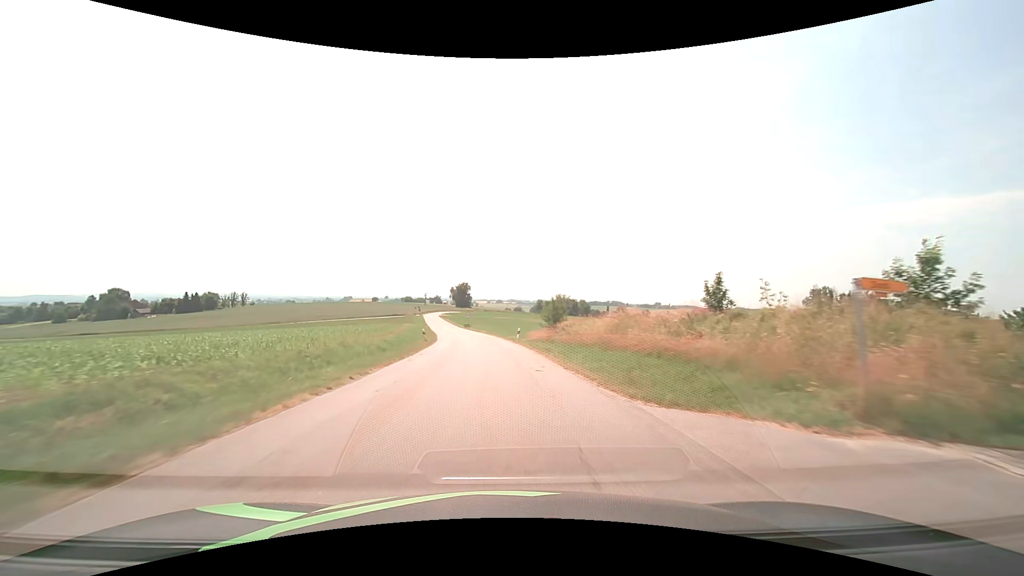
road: tertiary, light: Day
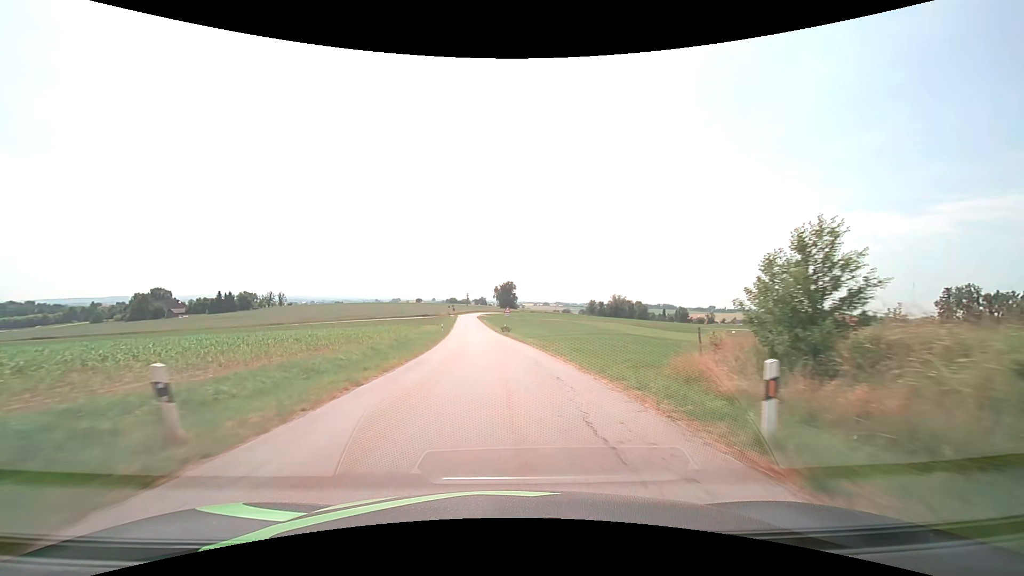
(-1.5, +32.1) m; -5°
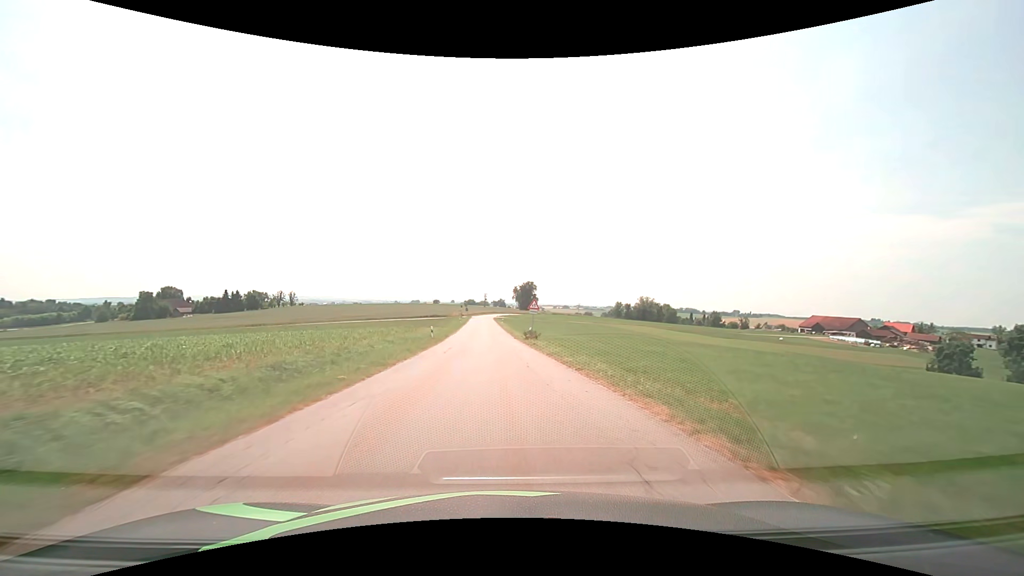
(-0.5, +20.1) m; -2°
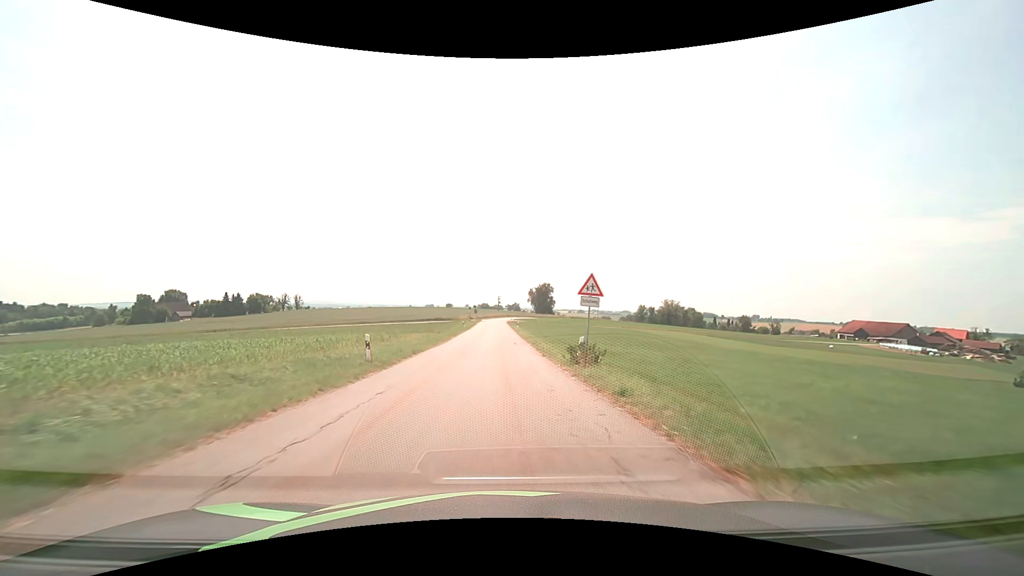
(-0.3, +19.2) m; -2°
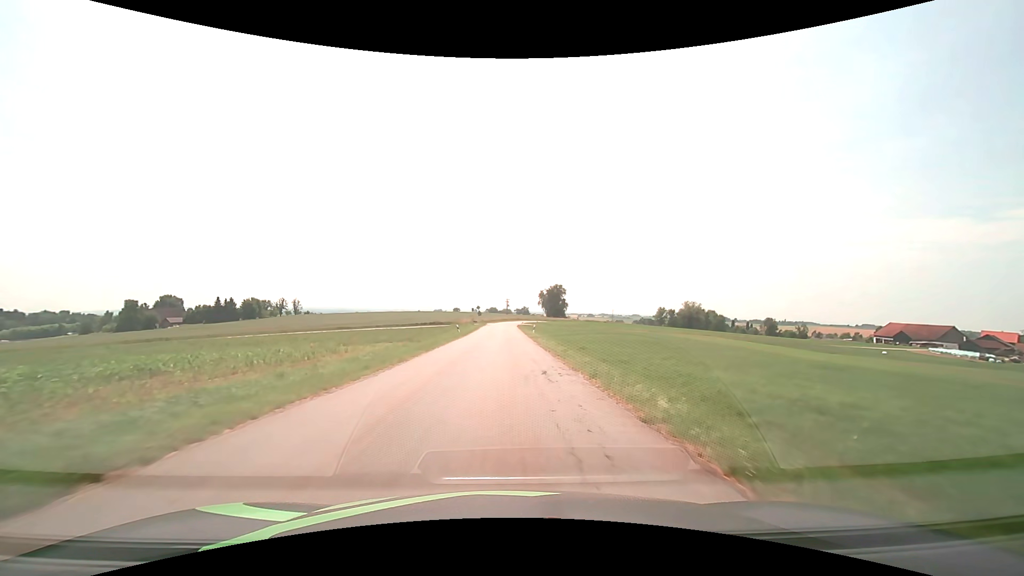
(-0.3, +18.8) m; -1°
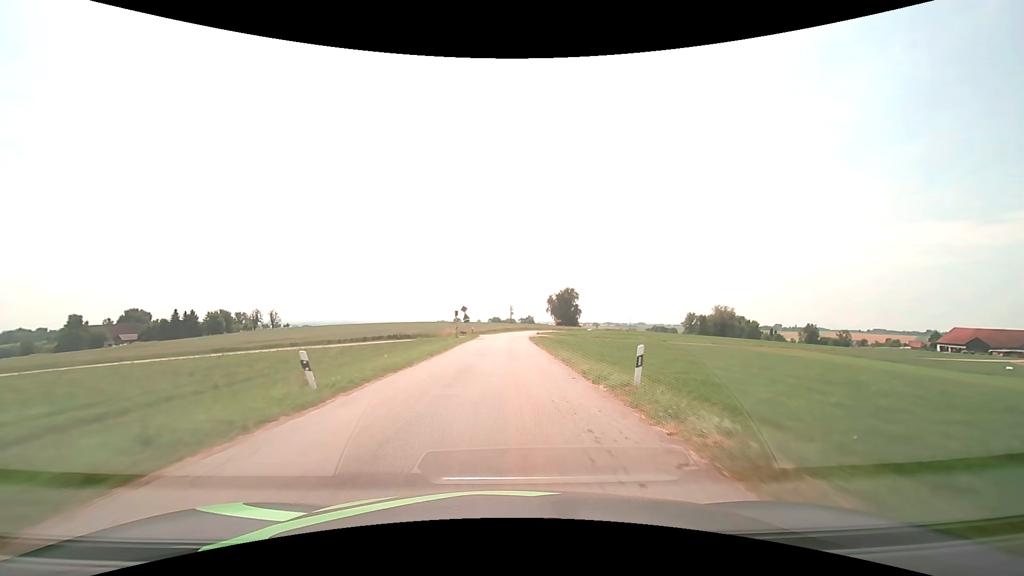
(-0.2, +36.9) m; -1°
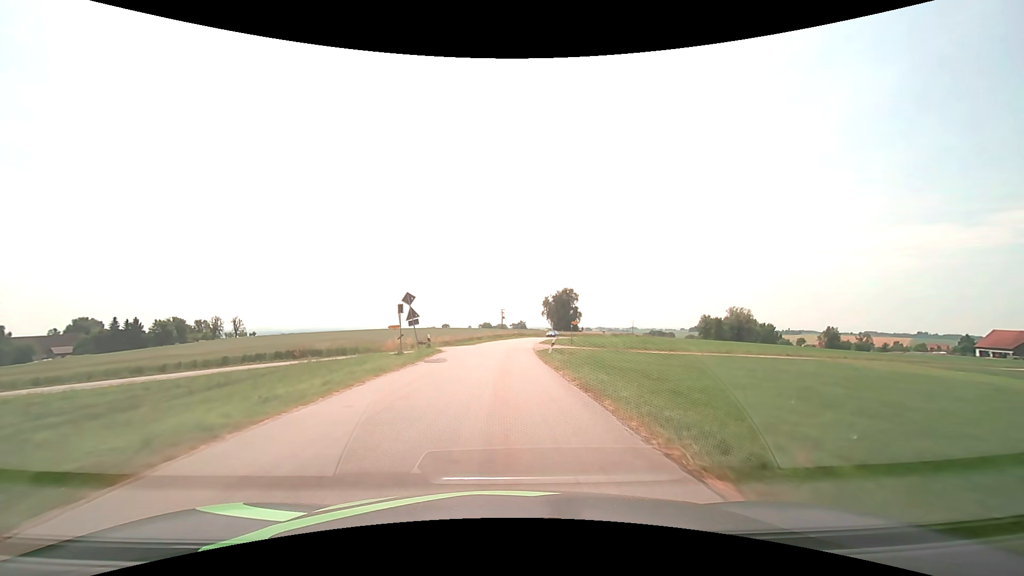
(+0.2, +27.4) m; +1°
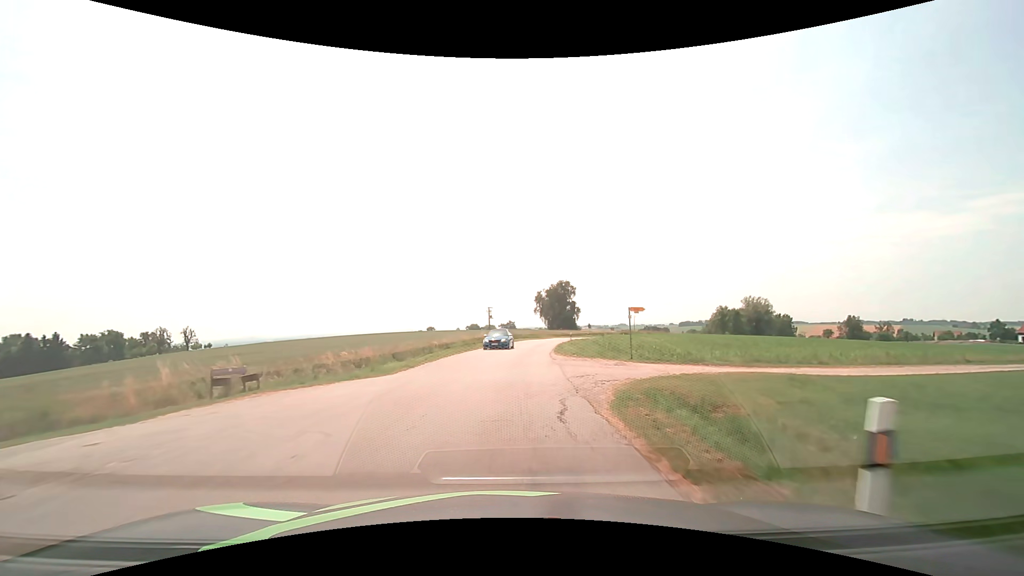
(+0.3, +27.3) m; +1°
(0, +10) (0, +20) (+1, +30) (+2, +40) (+3, +50) (+5, +60) (+7, +69) (+10, +79) (+14, +88) (+18, +97) m
